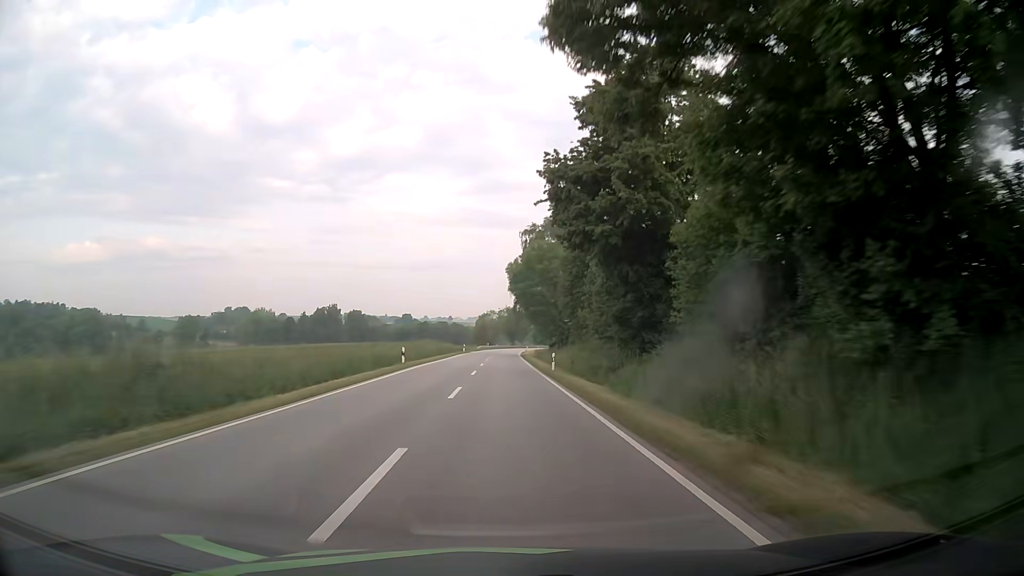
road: secondary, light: Day
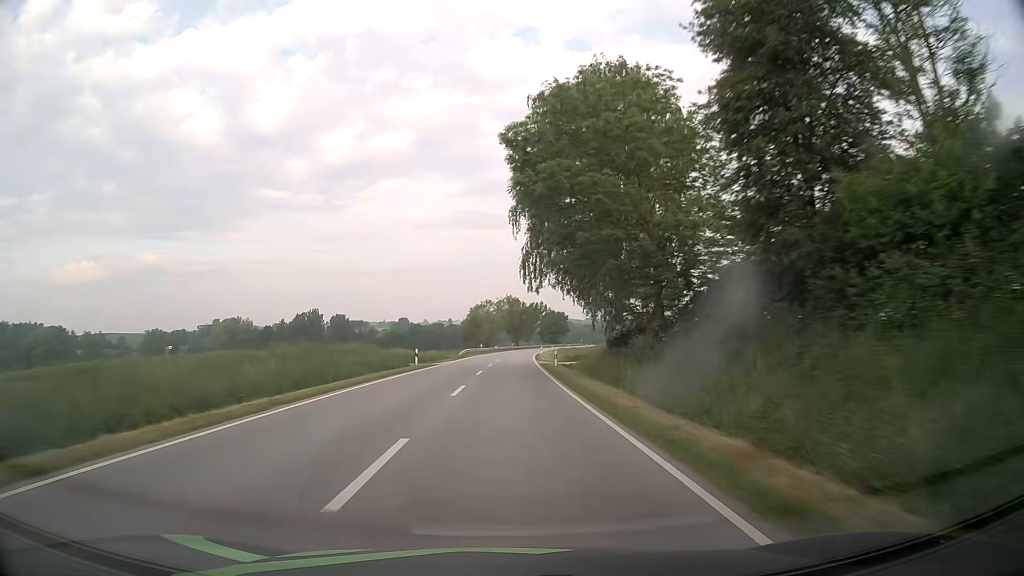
(+0.1, +47.3) m; 0°
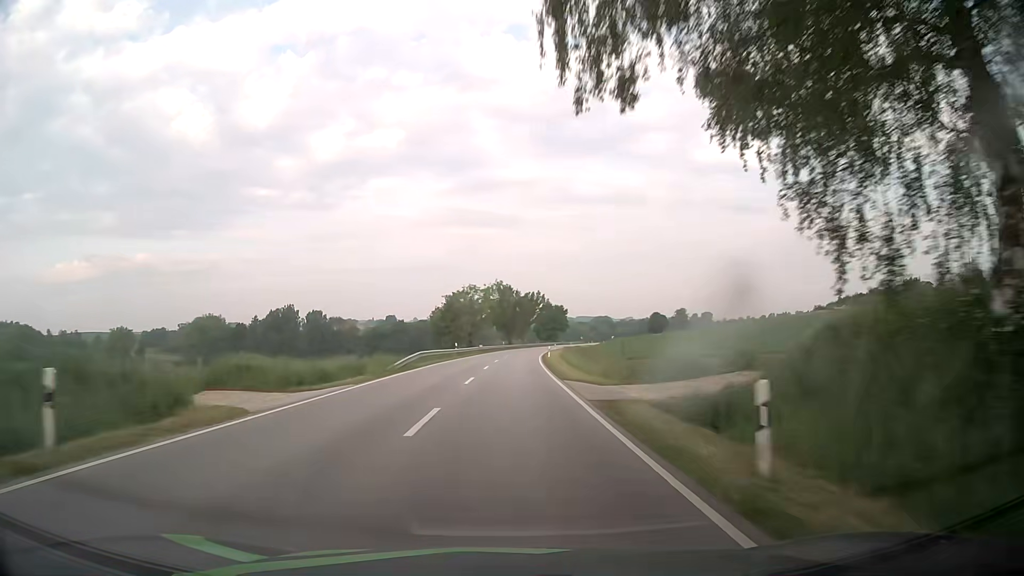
(+0.1, +31.6) m; +1°
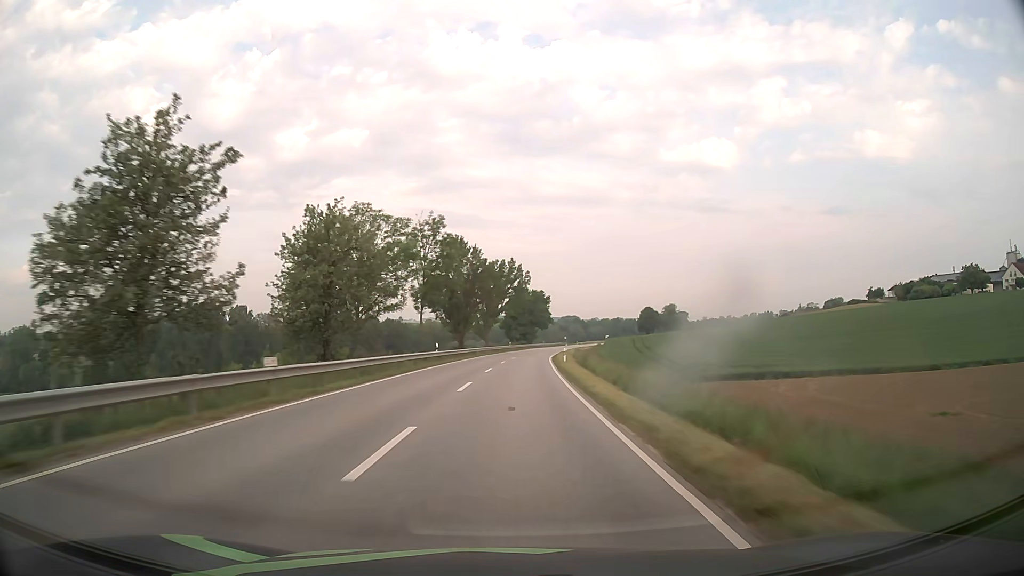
(+1.6, +63.2) m; +3°
